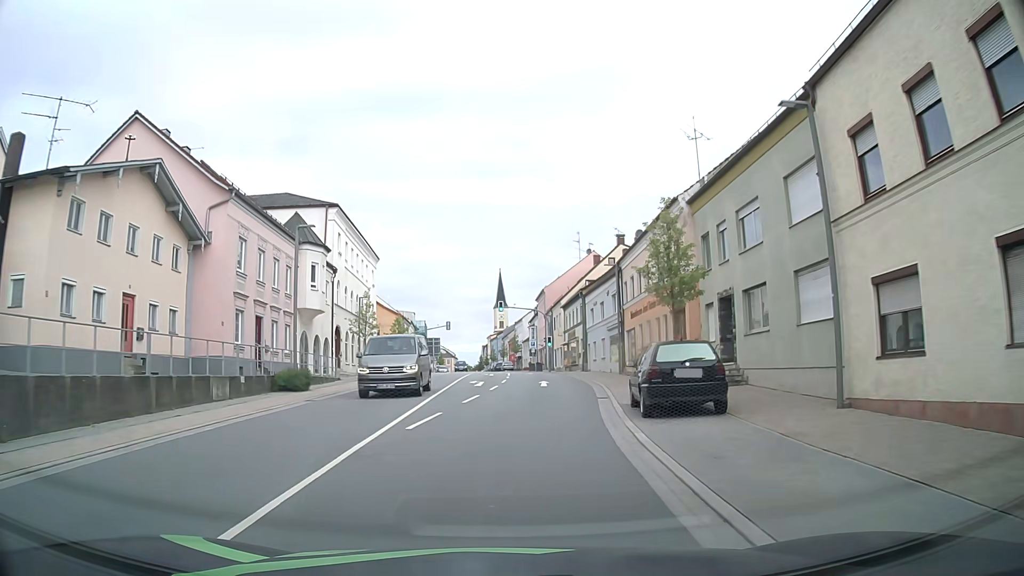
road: primary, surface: asphalt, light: Day
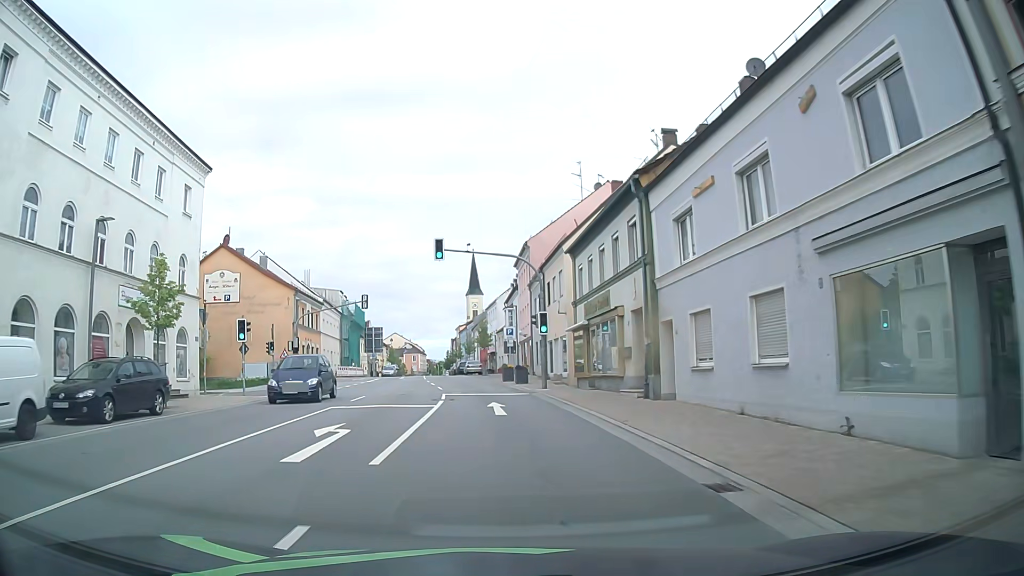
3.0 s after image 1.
(+1.8, +33.4) m; +2°
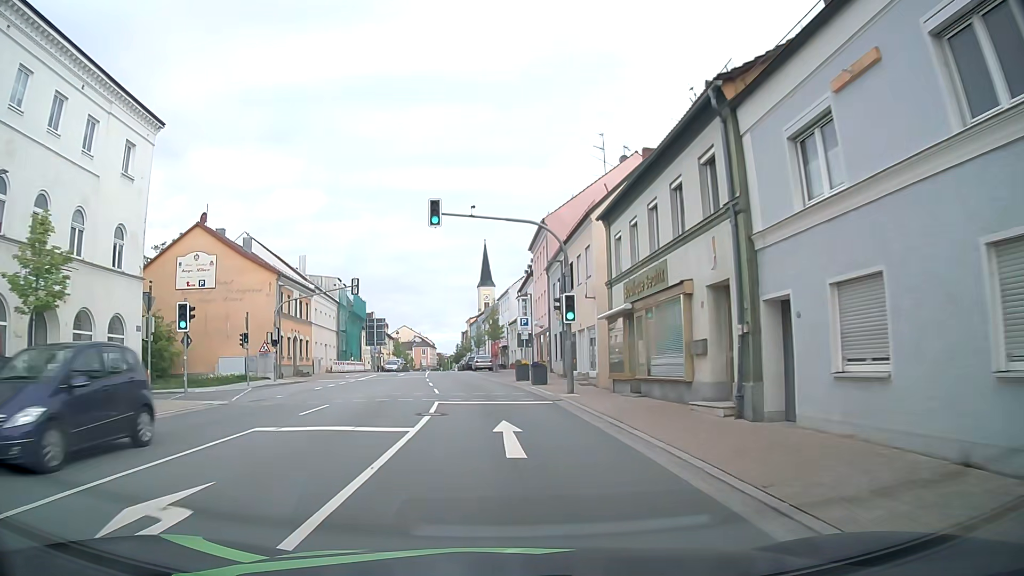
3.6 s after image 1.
(-0.1, +6.7) m; -1°
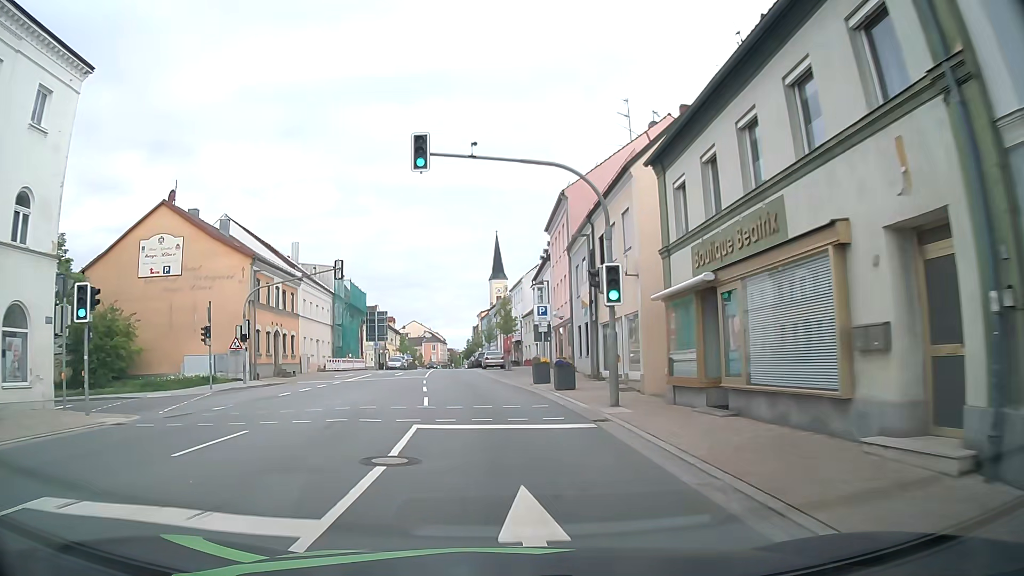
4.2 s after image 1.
(0.0, +6.8) m; -1°
